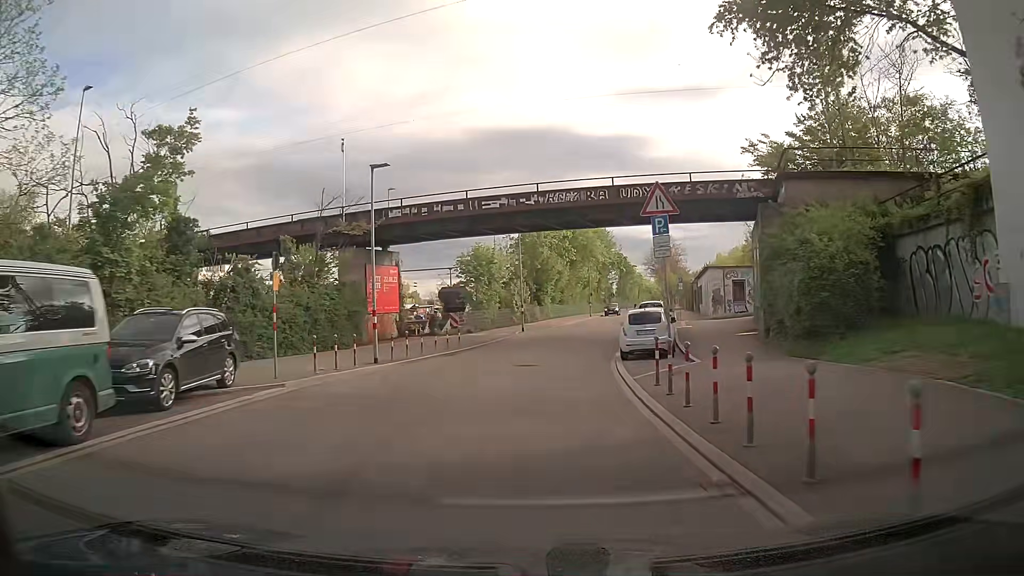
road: tertiary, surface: asphalt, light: Day
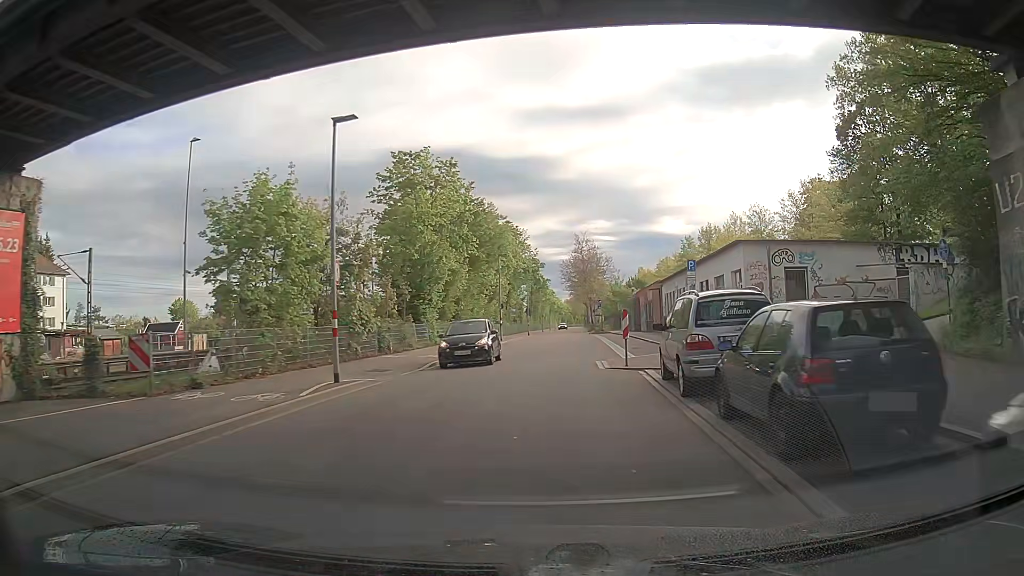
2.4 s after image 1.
(+1.9, +26.1) m; +9°
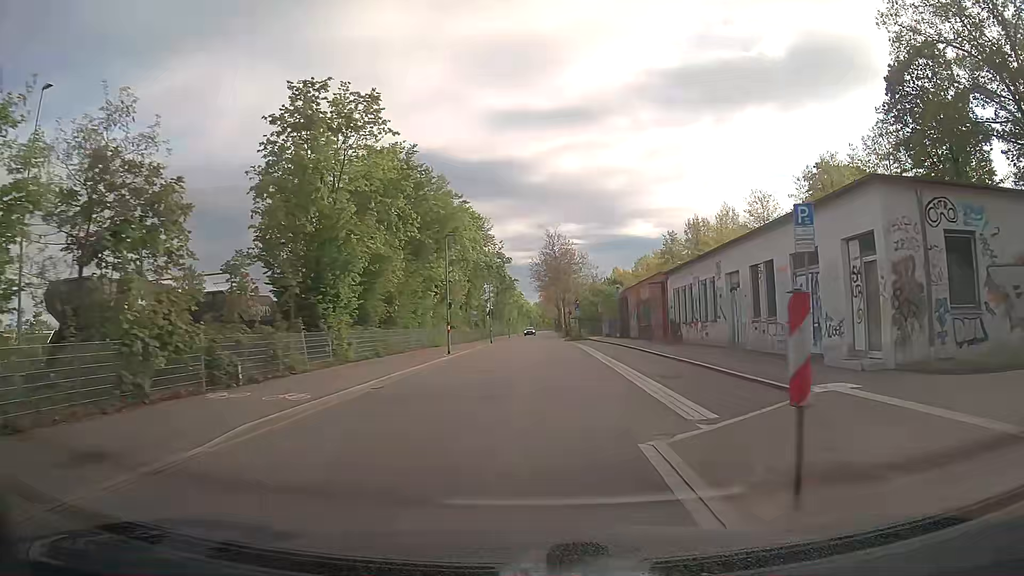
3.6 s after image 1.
(+0.5, +13.5) m; +4°
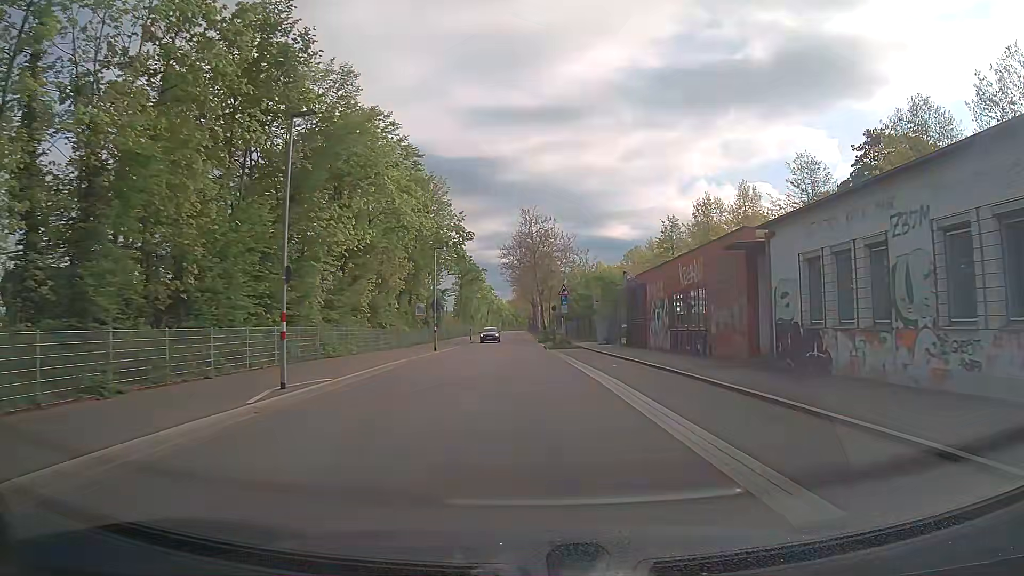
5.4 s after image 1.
(-0.1, +20.6) m; +1°
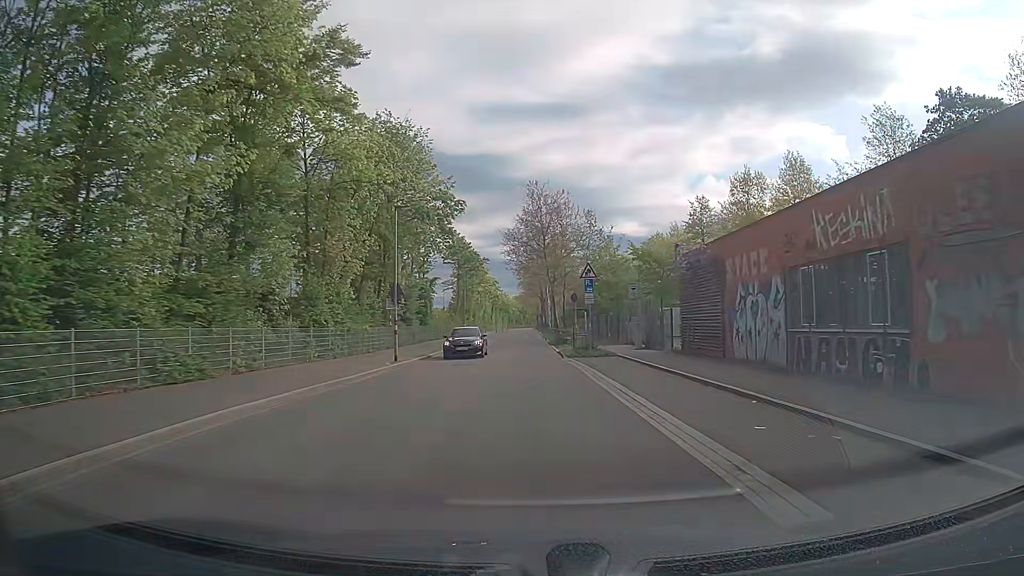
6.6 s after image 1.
(0.0, +14.0) m; 0°
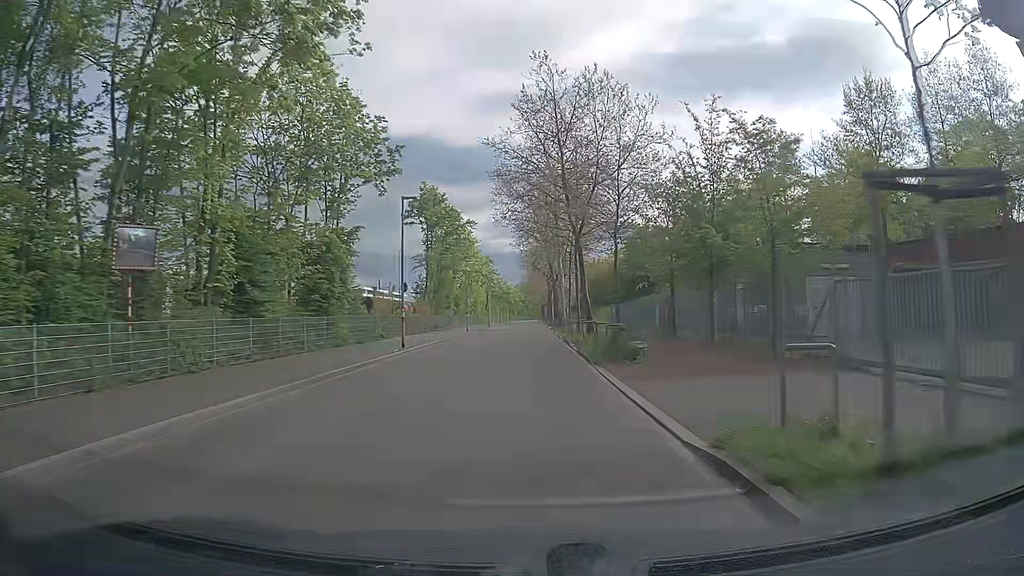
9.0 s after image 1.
(-0.3, +29.0) m; 0°
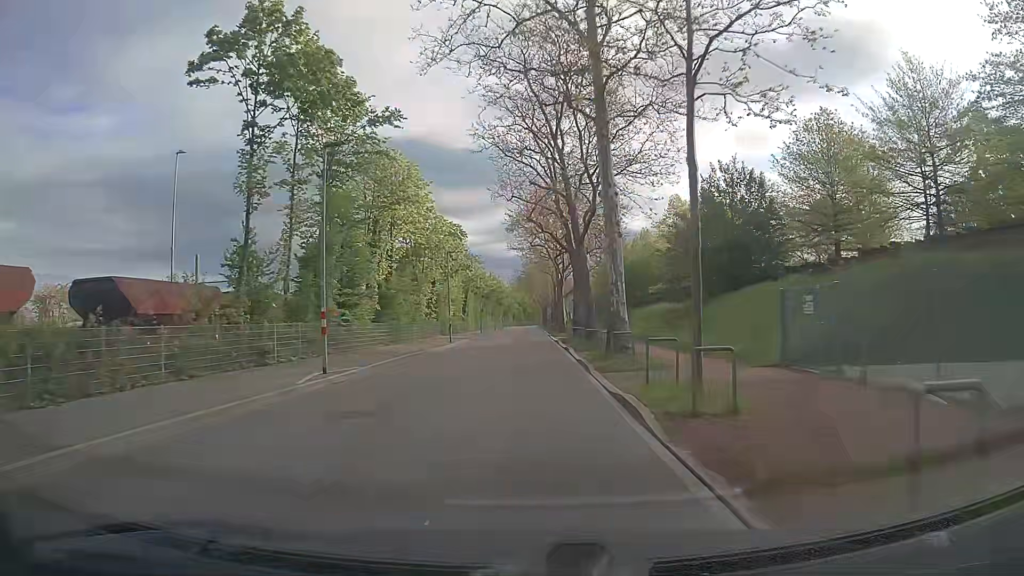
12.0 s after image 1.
(-0.2, +37.7) m; -1°
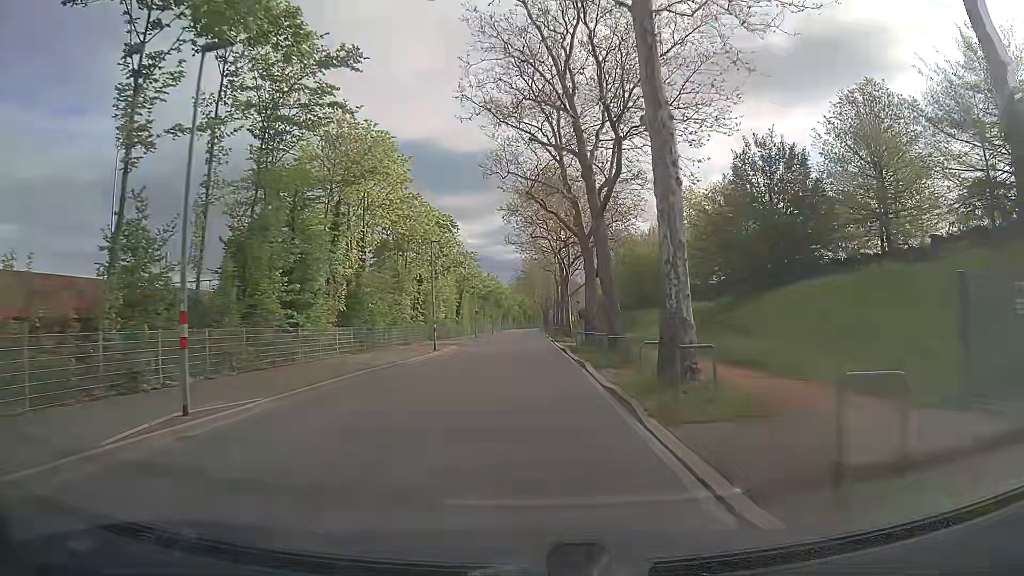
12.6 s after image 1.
(+0.1, +7.6) m; +1°
(0, +10) (0, +20) (0, +30) (0, +40) (0, +50) (0, +60) (0, +70) (-1, +80) (-1, +90) (-1, +100) m
